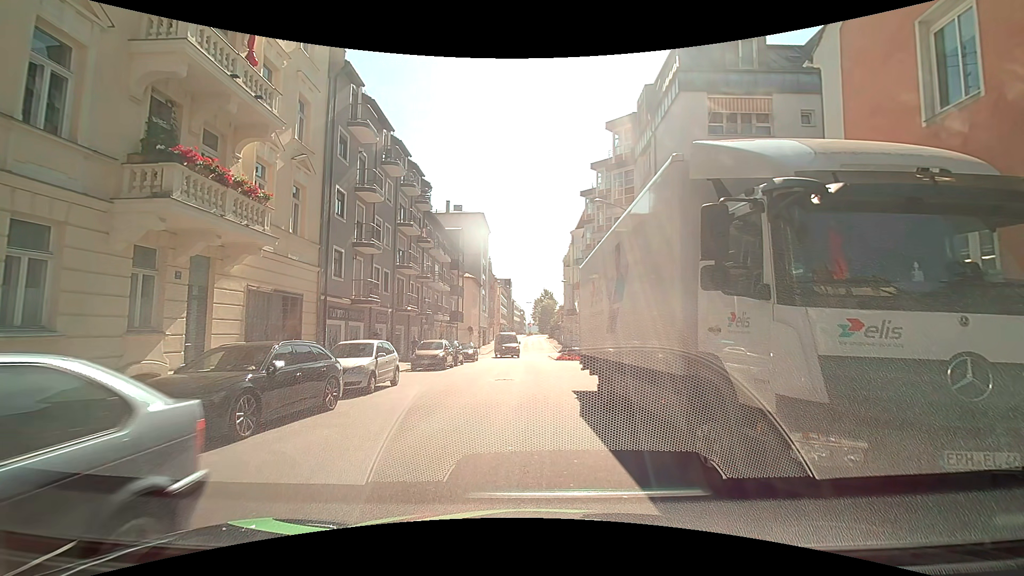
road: tertiary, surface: asphalt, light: Day
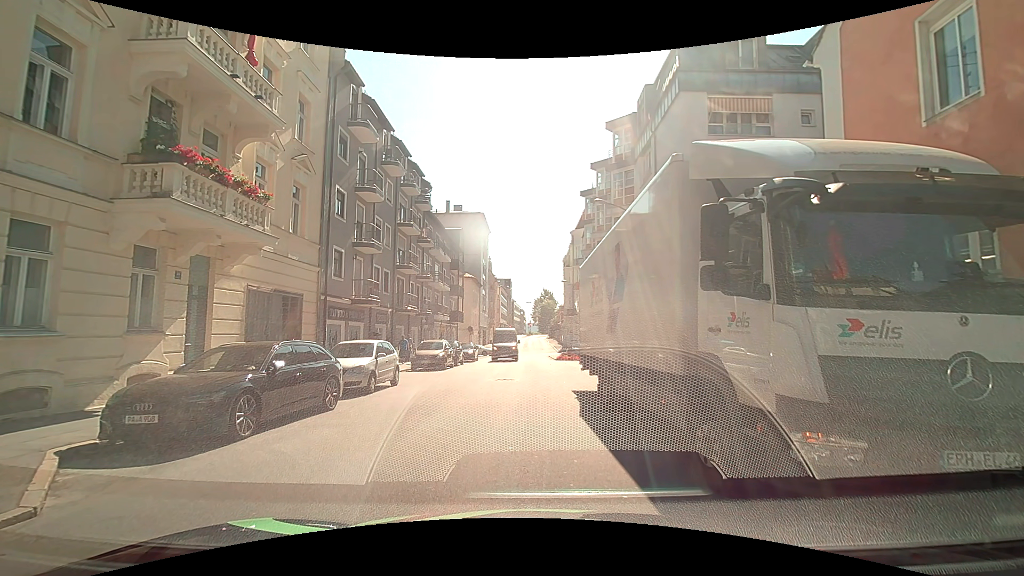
(0.0, 0.0) m; 0°
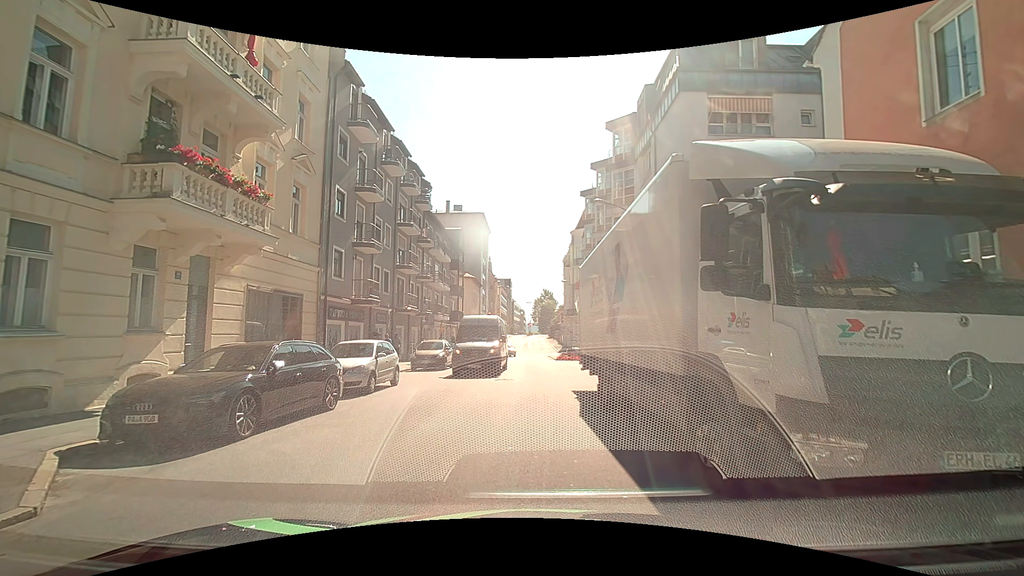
(0.0, 0.0) m; 0°
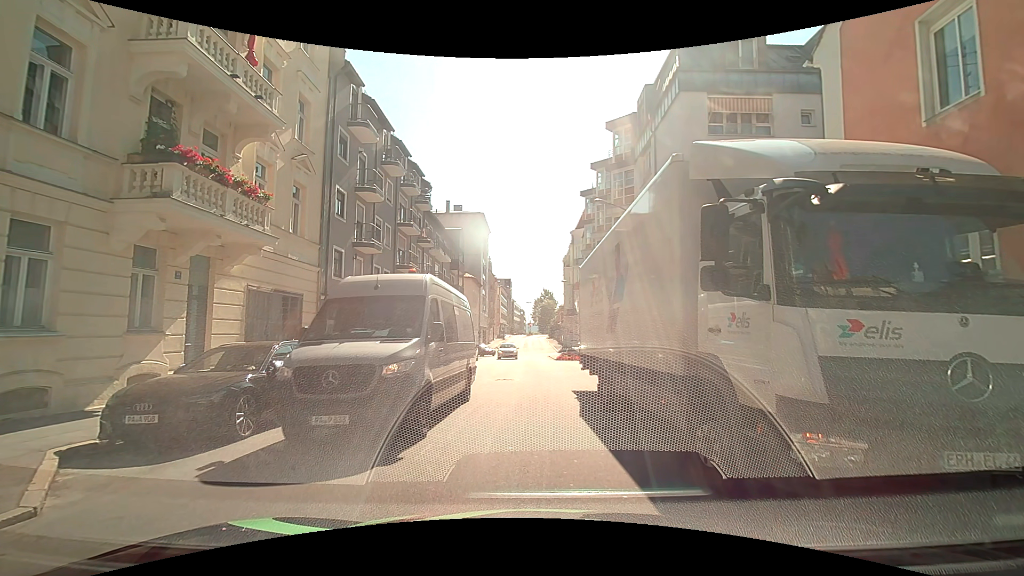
(0.0, 0.0) m; 0°
